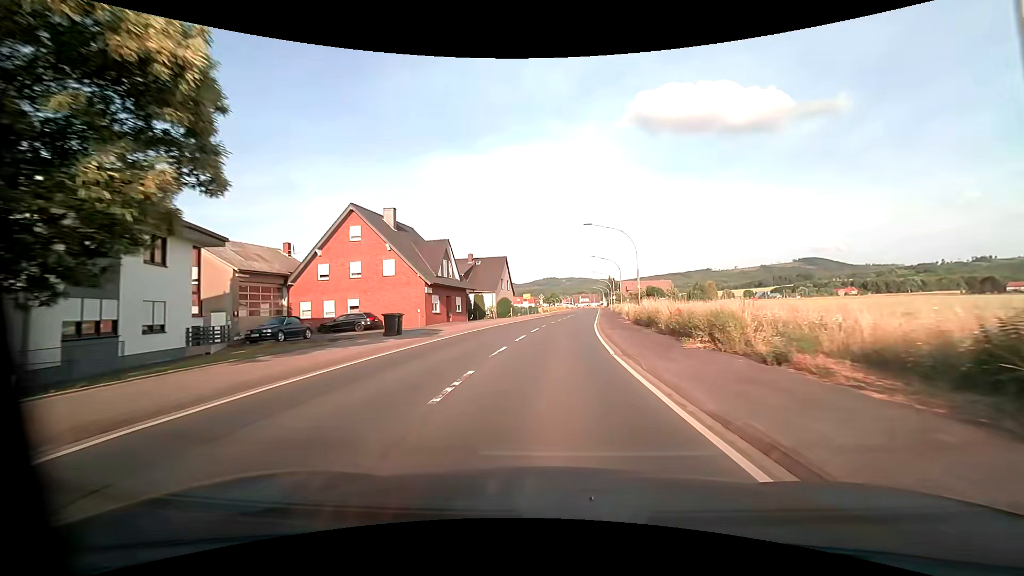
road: primary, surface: asphalt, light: Day
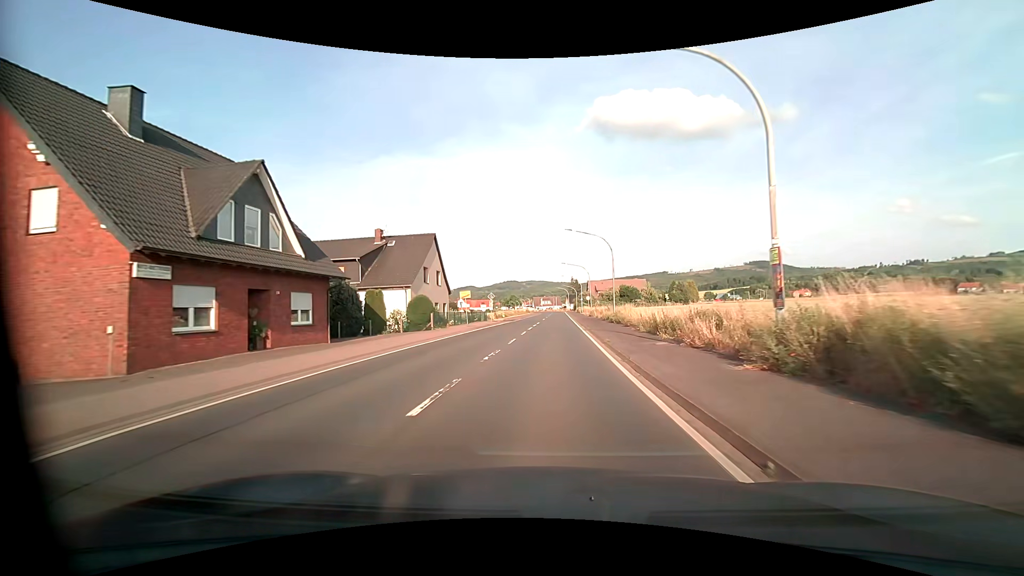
(+0.7, +24.9) m; +4°
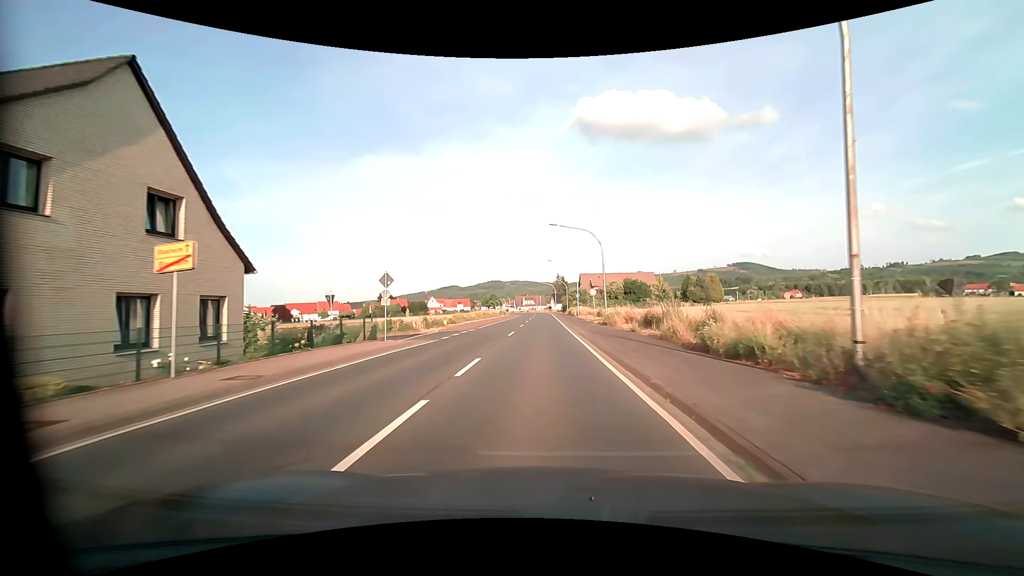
(+0.7, +32.8) m; +2°
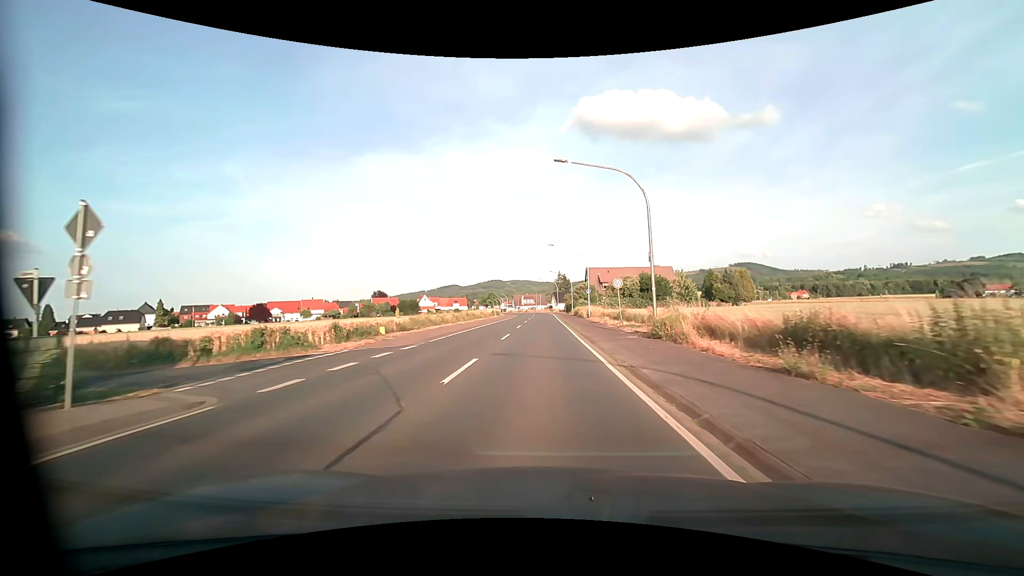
(0.0, +16.1) m; 0°
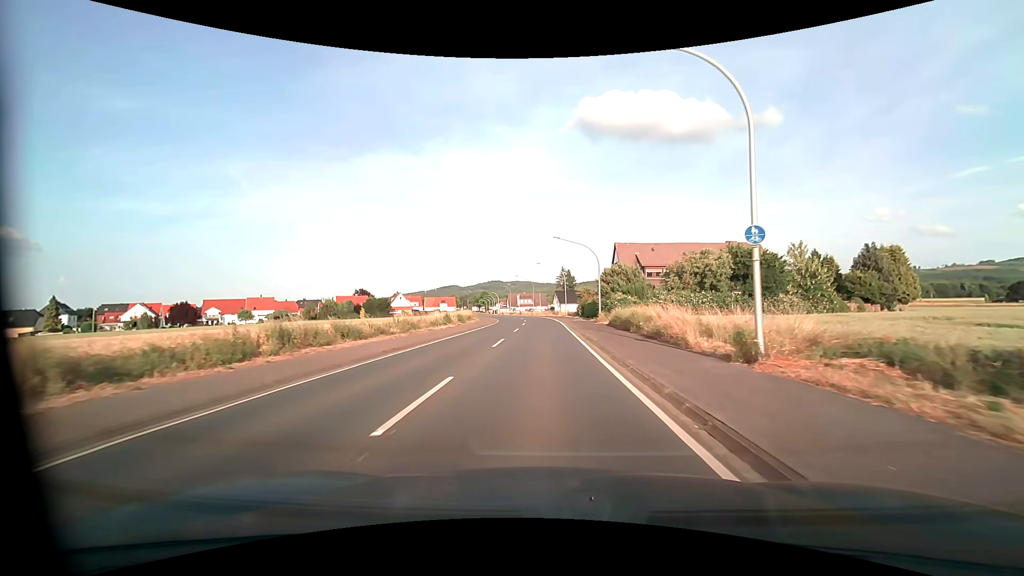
(+0.1, +40.0) m; 0°
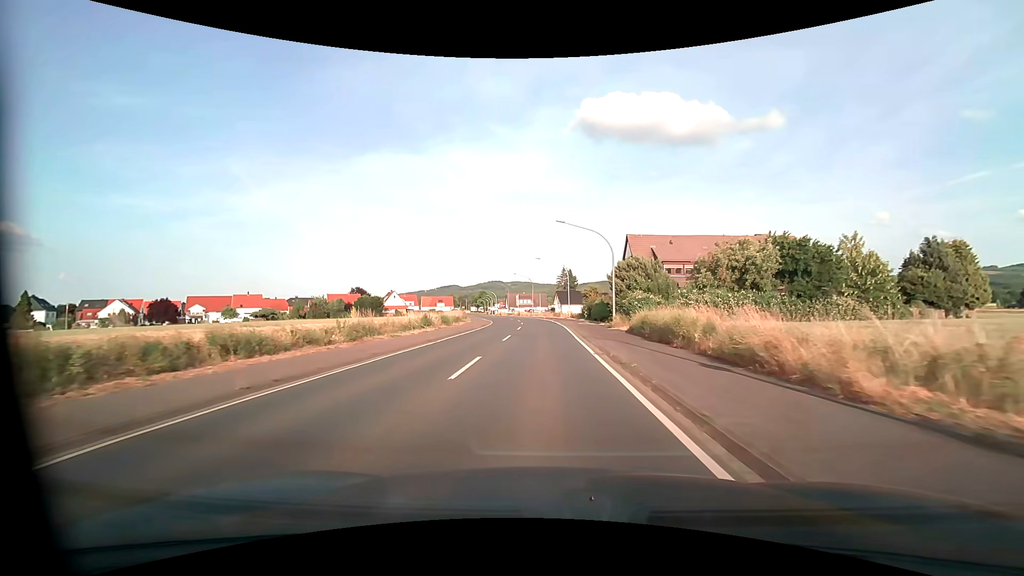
(0.0, +8.0) m; 0°
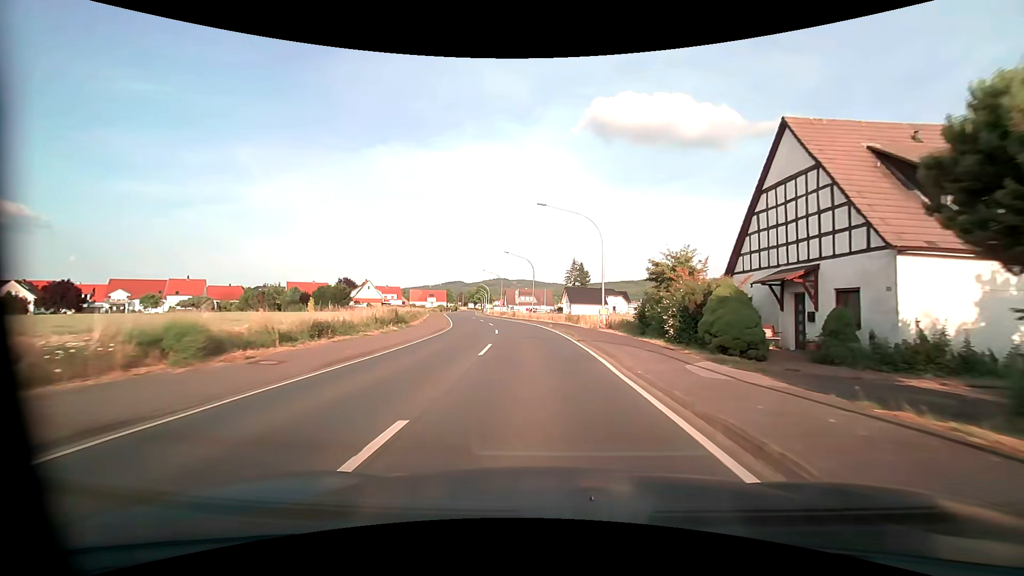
(-0.1, +32.4) m; -1°
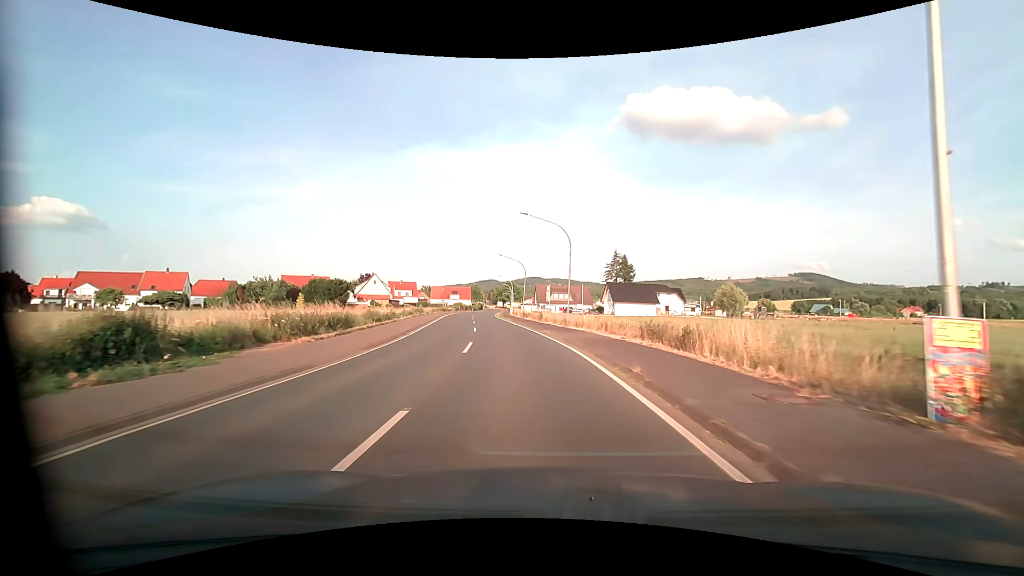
(-0.6, +24.1) m; -4°
(0, +10) (-1, +20) (-2, +30) (-3, +40) (-5, +50) (-6, +60) (-8, +70) (-9, +79) (-10, +89) (-11, +99) m
